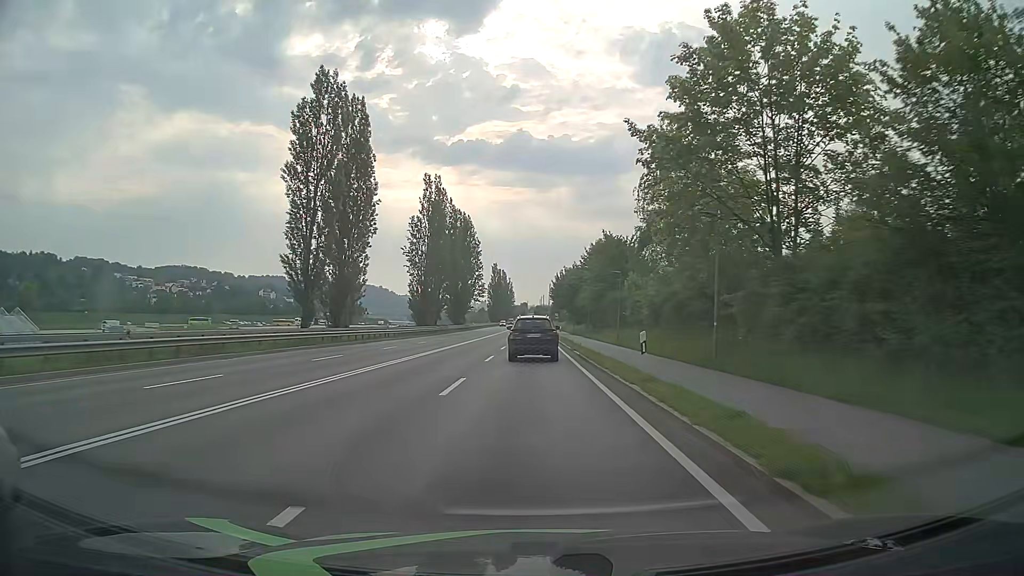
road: primary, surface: asphalt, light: Day
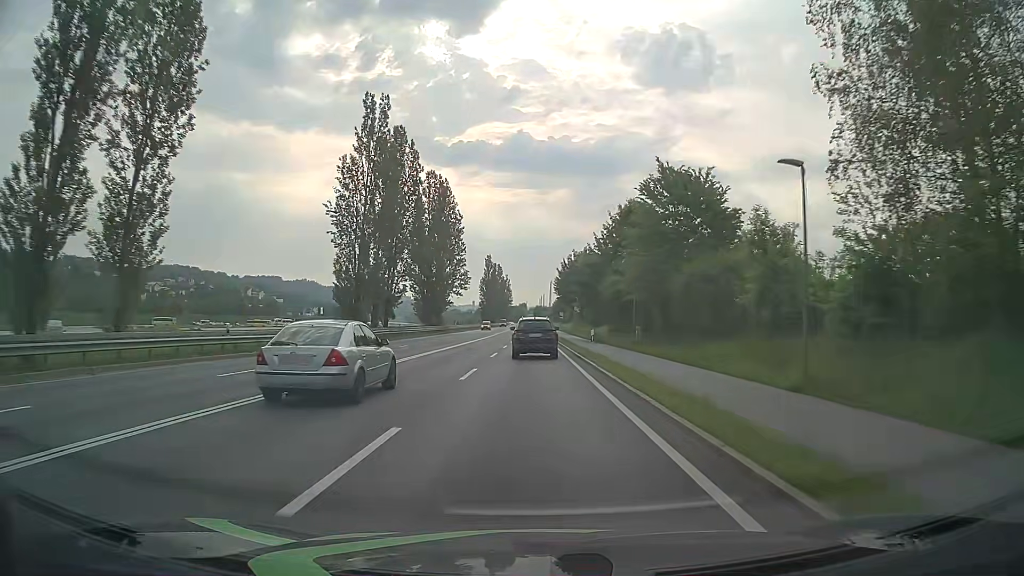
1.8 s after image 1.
(-0.1, +32.2) m; 0°
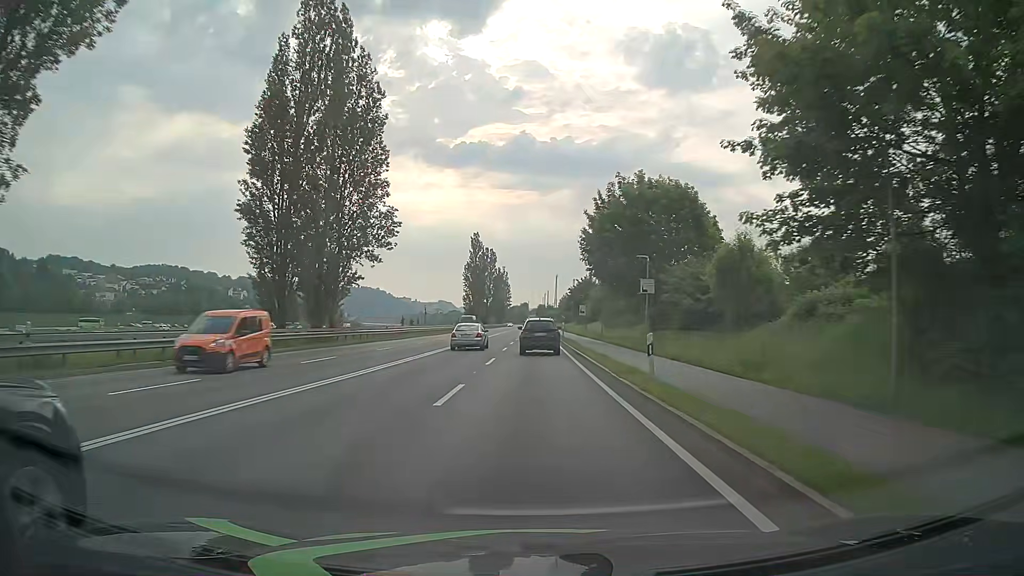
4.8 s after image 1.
(-0.2, +53.6) m; 0°
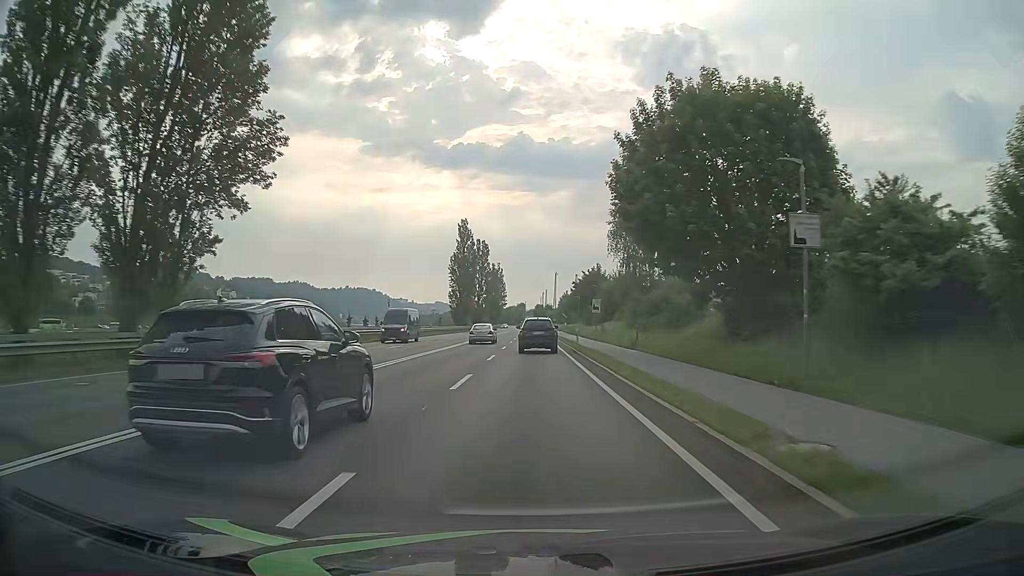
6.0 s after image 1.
(-0.1, +21.4) m; 0°
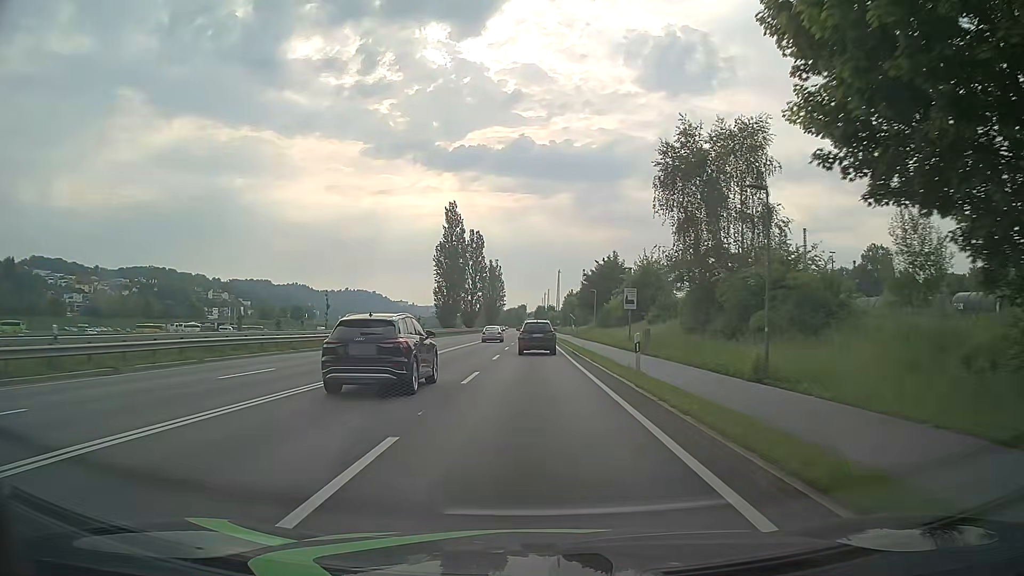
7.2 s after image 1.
(-0.2, +21.4) m; -1°
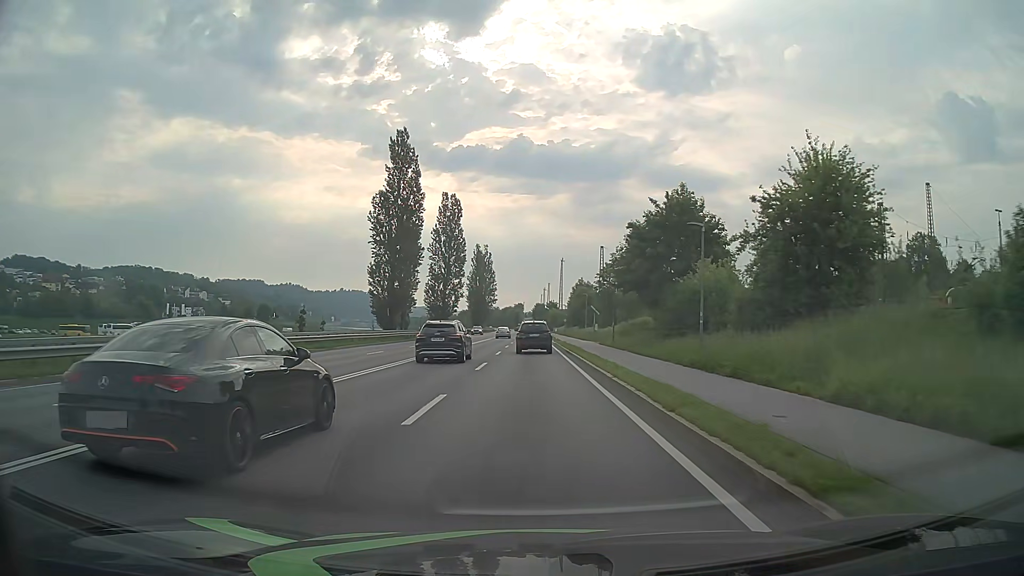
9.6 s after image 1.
(+0.2, +42.9) m; 0°
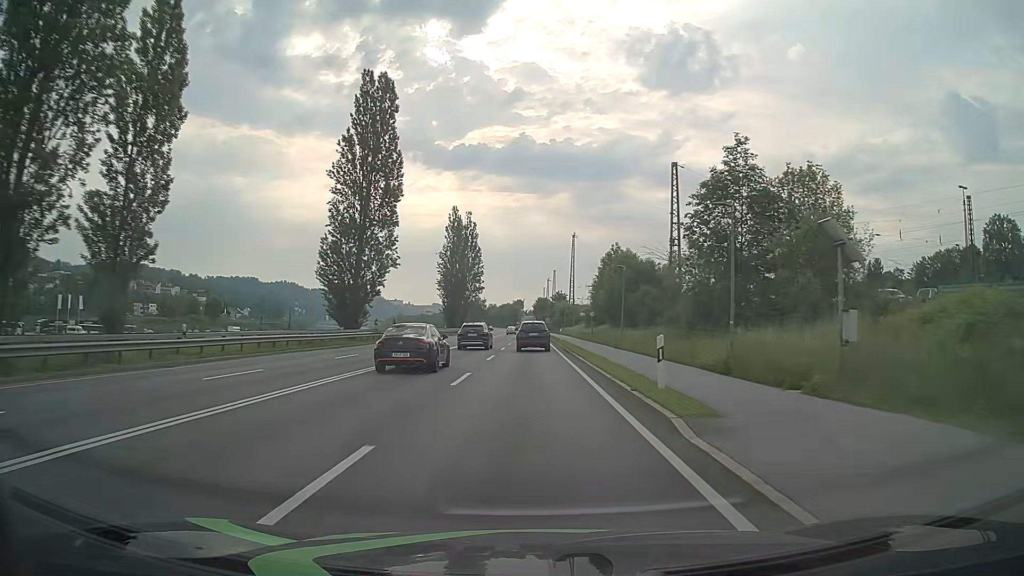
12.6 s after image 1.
(+0.1, +53.7) m; 0°
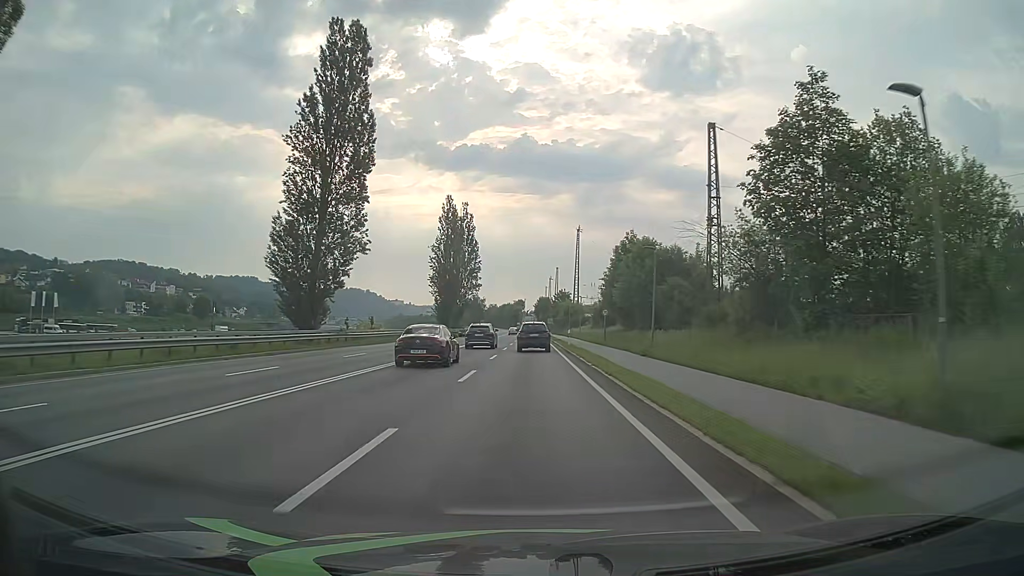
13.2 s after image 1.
(0.0, +10.8) m; 0°
(0, +10) (0, +20) (0, +30) (0, +40) (0, +50) (0, +60) (0, +70) (0, +80) (0, +90) (0, +100) m
